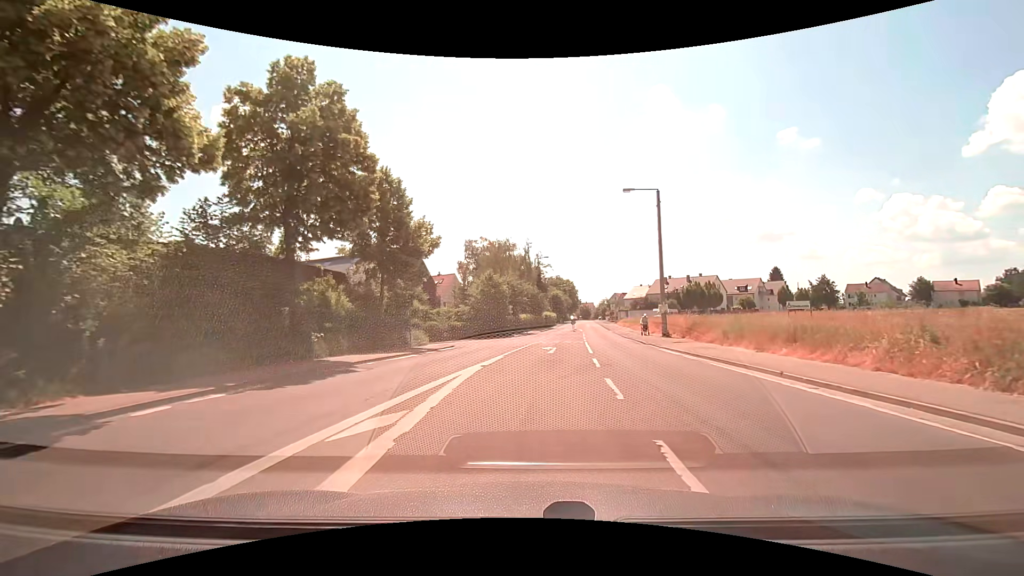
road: tertiary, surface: asphalt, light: Day
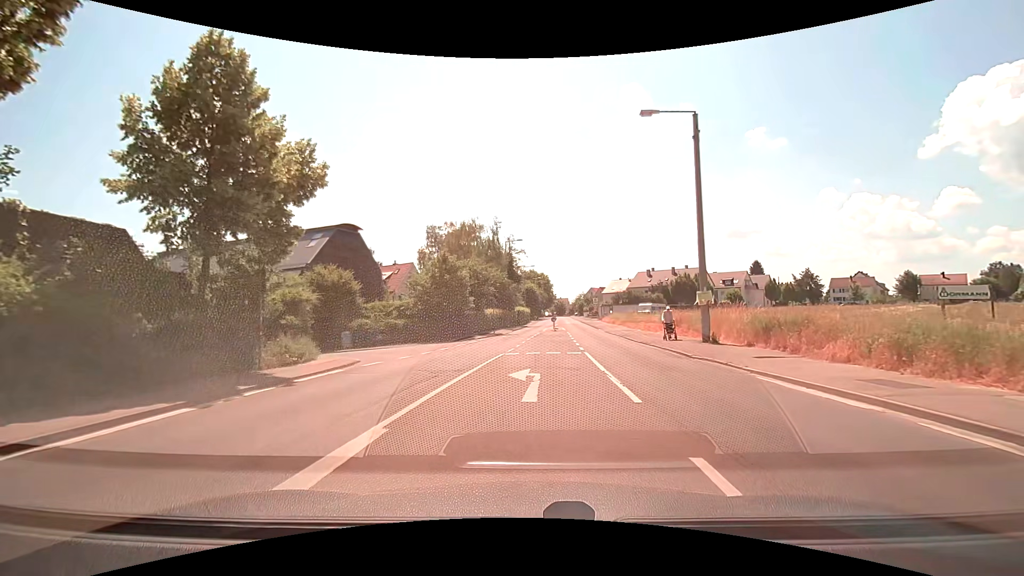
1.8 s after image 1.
(+0.4, +12.7) m; +3°
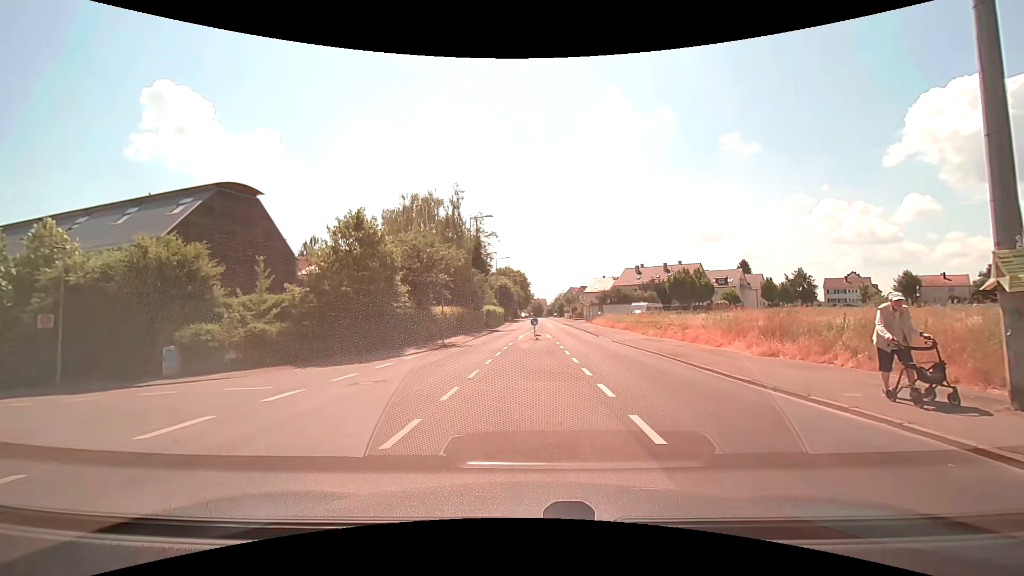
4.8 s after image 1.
(+0.4, +14.3) m; +3°
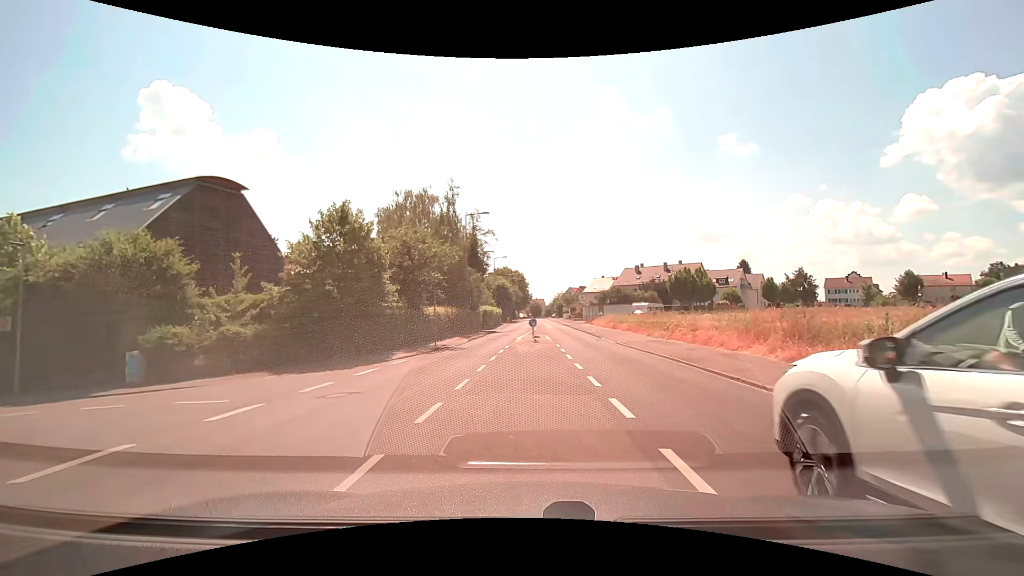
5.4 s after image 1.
(0.0, +1.7) m; 0°
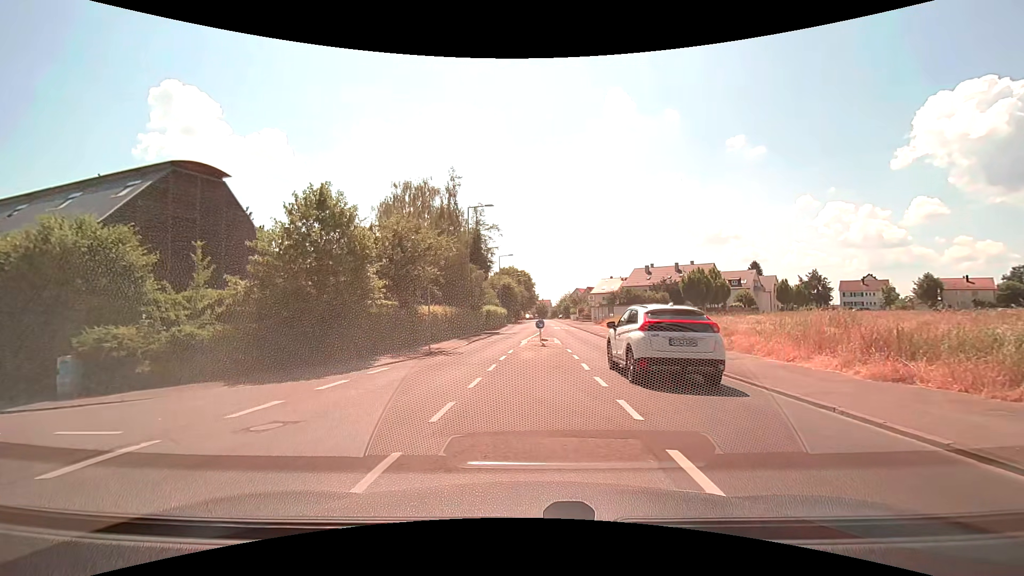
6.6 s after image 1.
(0.0, +3.1) m; -1°
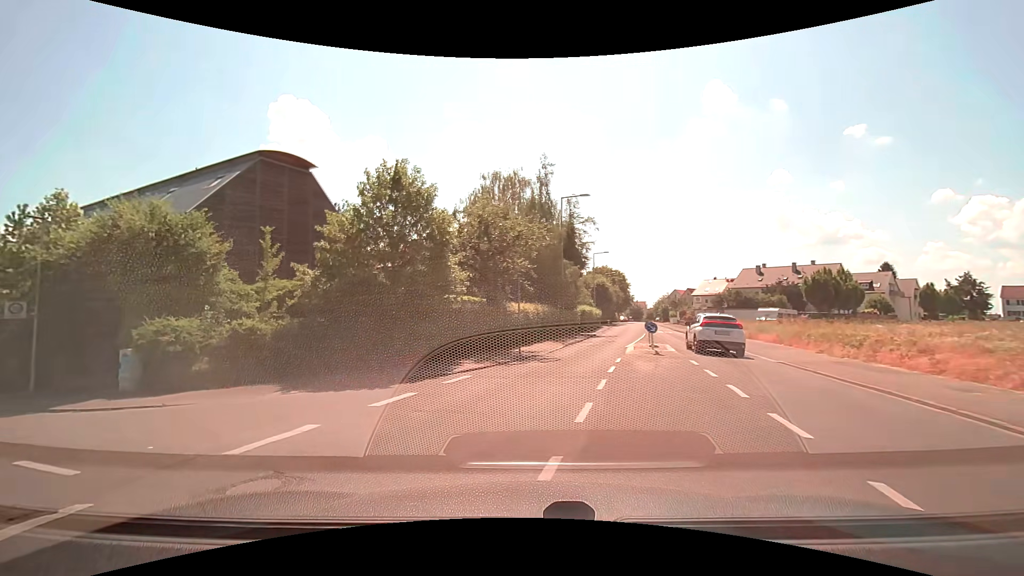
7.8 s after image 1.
(-0.3, +3.4) m; -11°
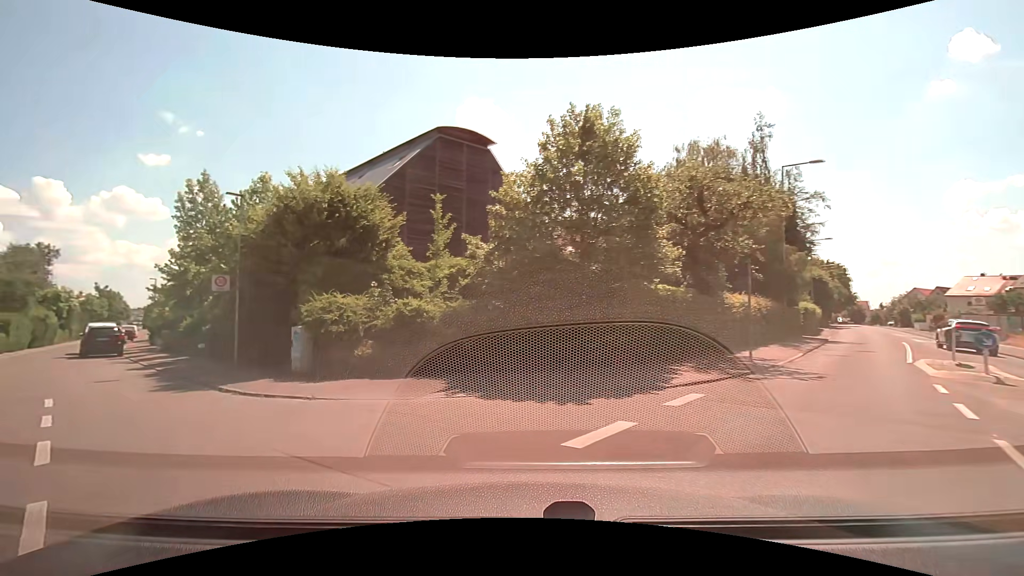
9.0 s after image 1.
(-0.7, +3.8) m; -19°
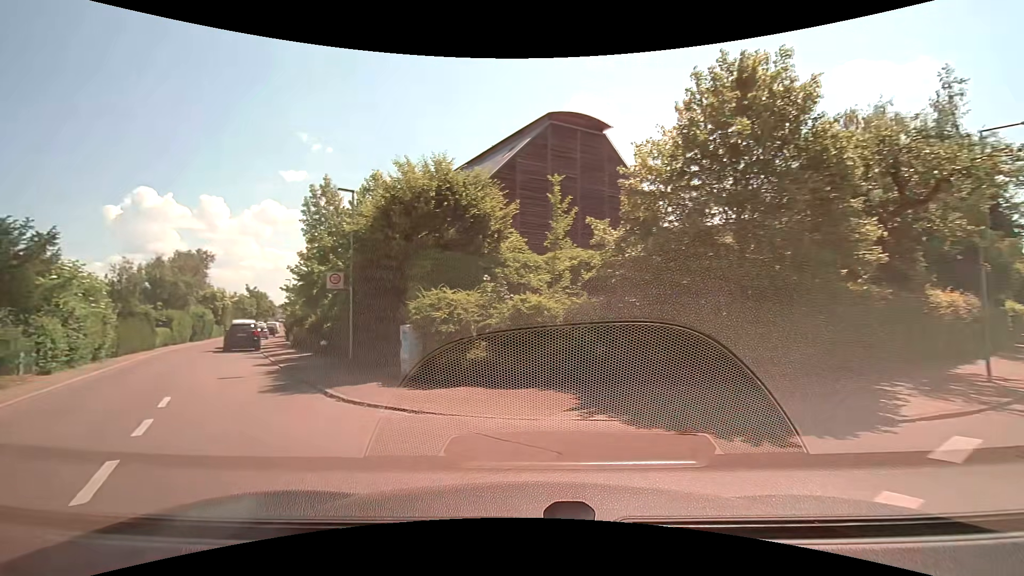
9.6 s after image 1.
(-0.2, +2.0) m; -13°
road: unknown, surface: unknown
(-4, +9) (-10, +17) (-16, +25) (-22, +33) (-26, +42) (-31, +51) (-35, +60) (-39, +69) (-43, +78) (-47, +87) m
